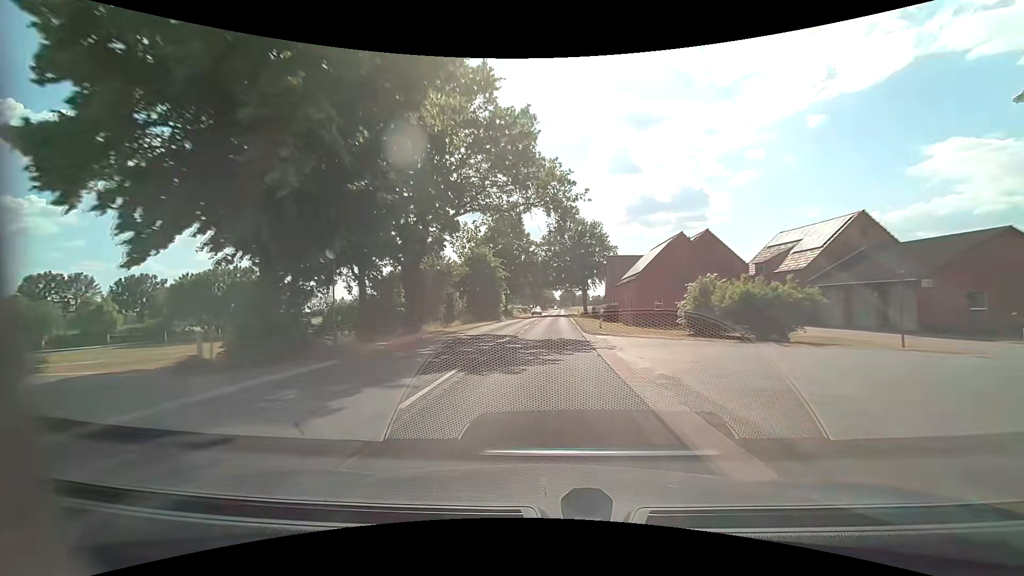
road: secondary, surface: asphalt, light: Day
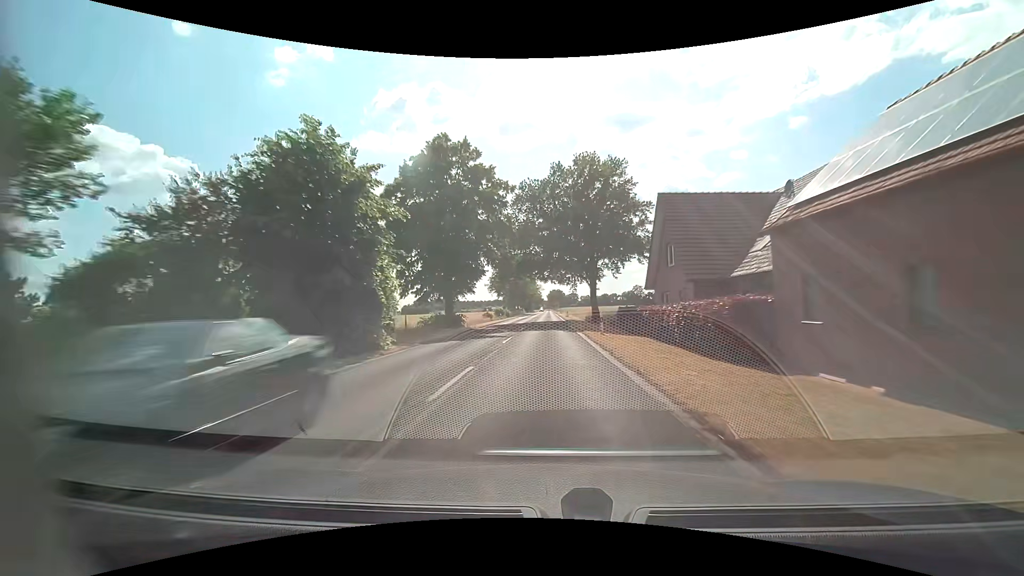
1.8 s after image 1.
(+0.7, +35.4) m; +1°
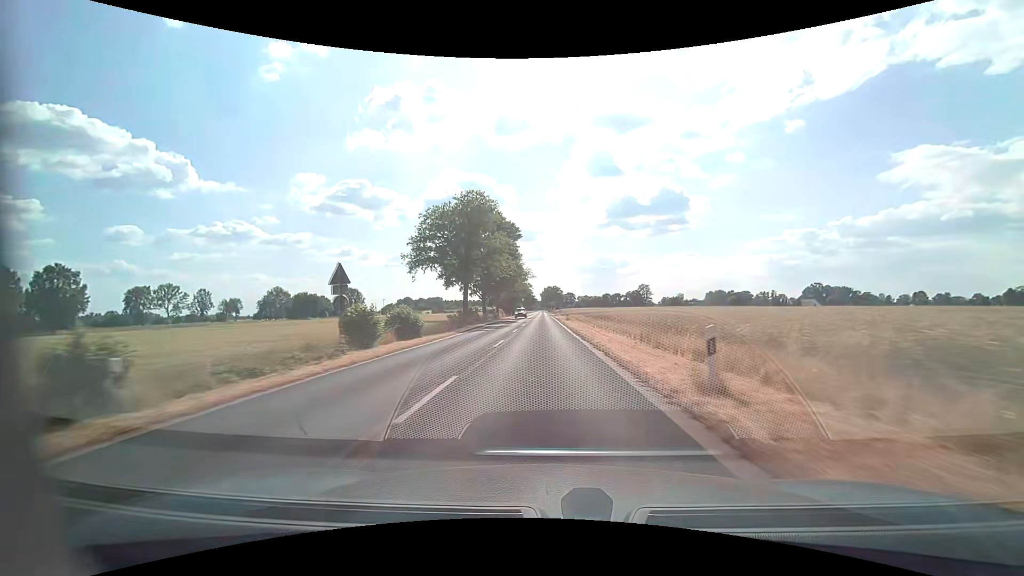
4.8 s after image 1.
(+0.8, +61.7) m; +1°
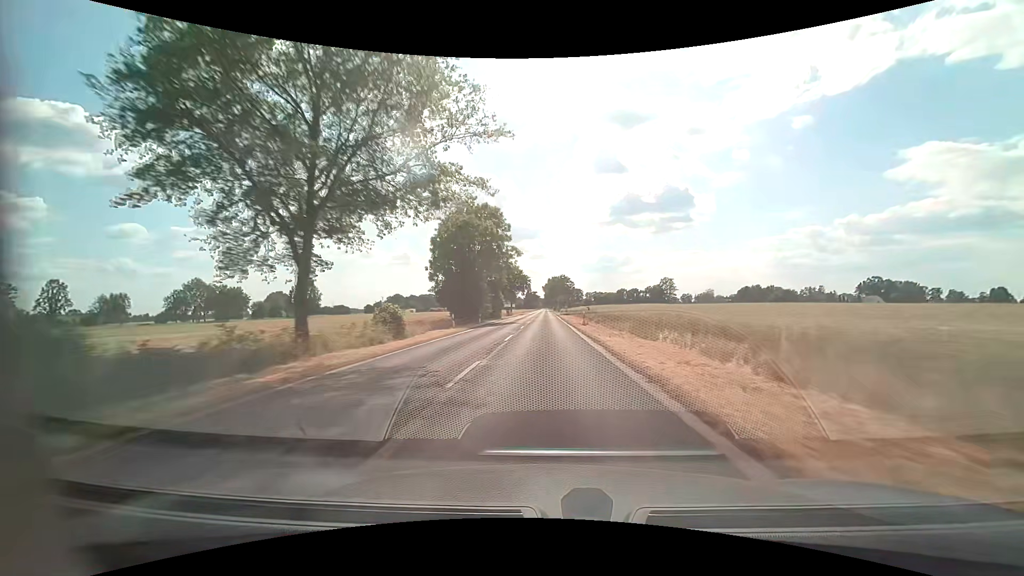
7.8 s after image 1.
(-0.7, +70.4) m; -1°
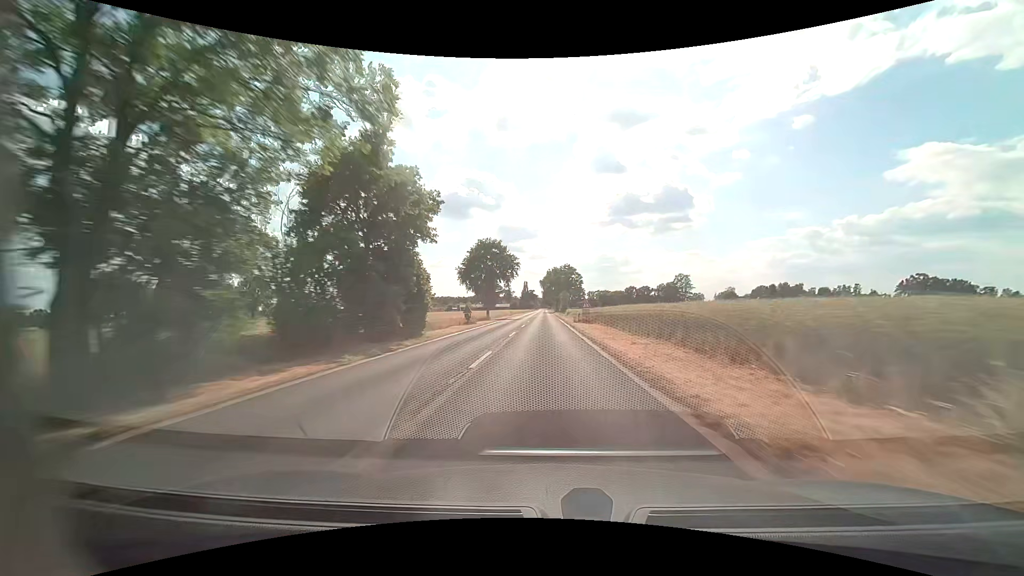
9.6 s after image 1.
(+0.1, +45.1) m; 0°
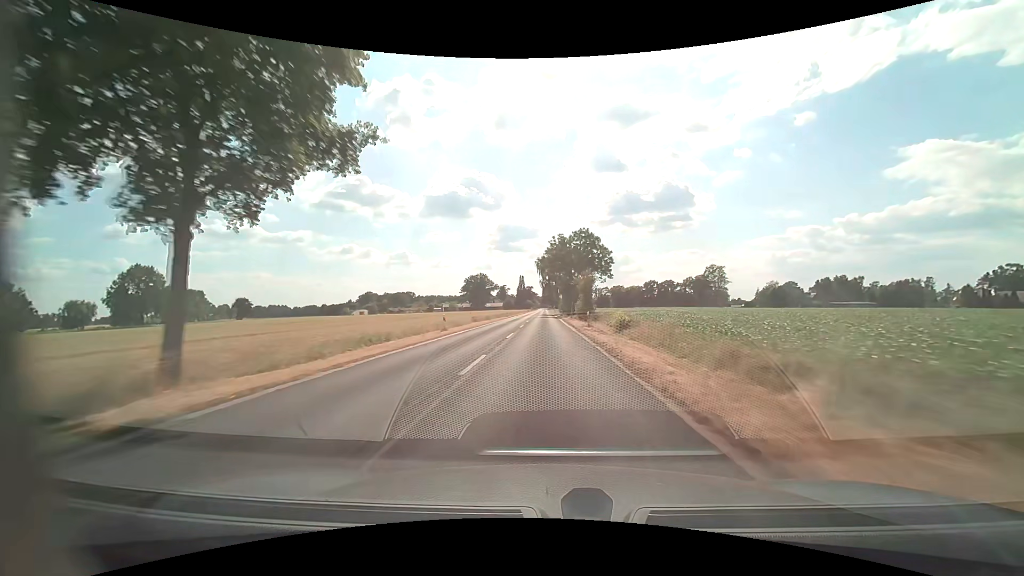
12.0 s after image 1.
(0.0, +61.5) m; 0°
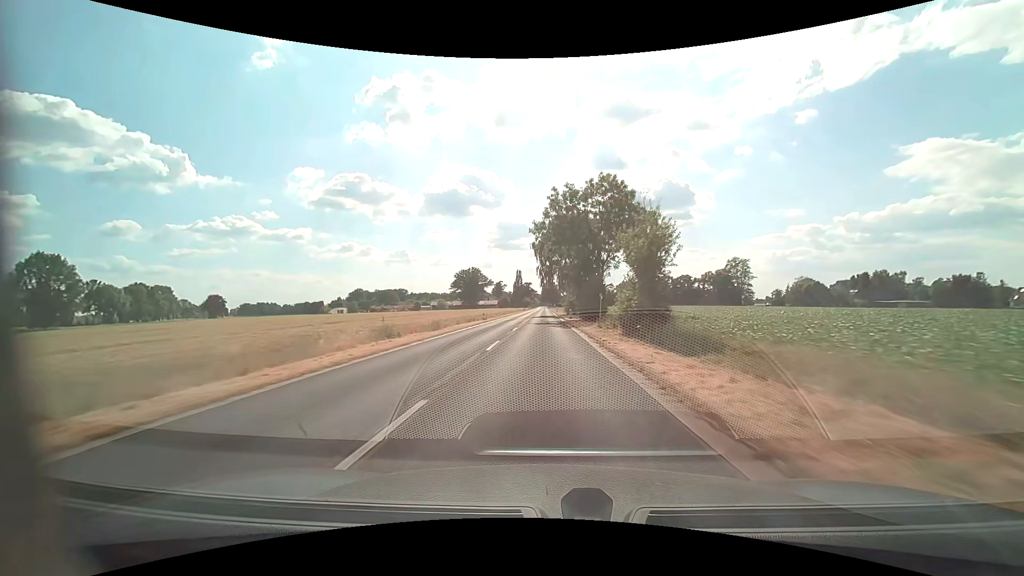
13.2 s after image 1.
(0.0, +31.1) m; 0°
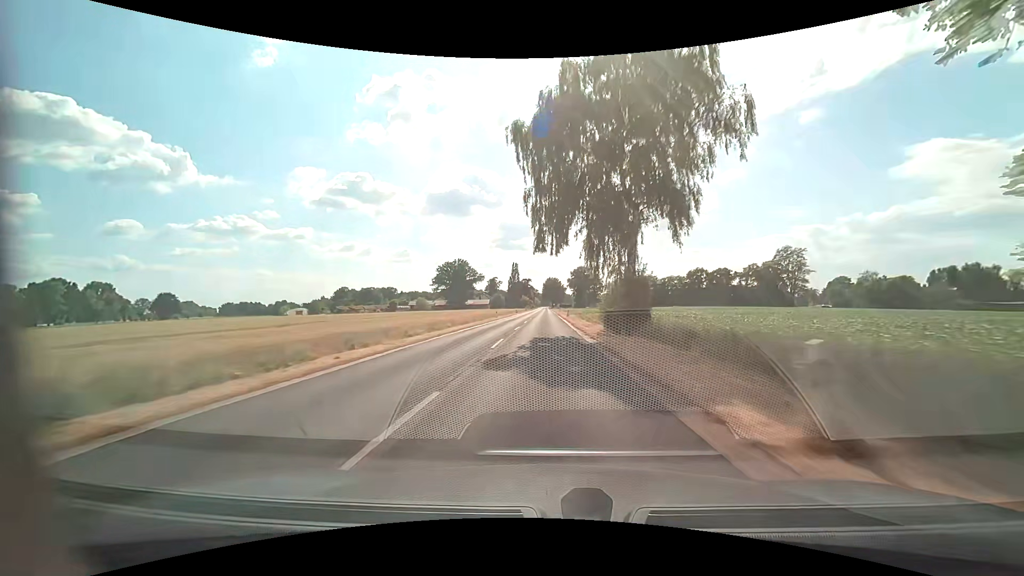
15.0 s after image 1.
(-0.1, +46.9) m; 0°
(0, +10) (0, +20) (0, +30) (0, +40) (0, +50) (0, +60) (0, +70) (0, +80) (0, +90) (0, +100) m
